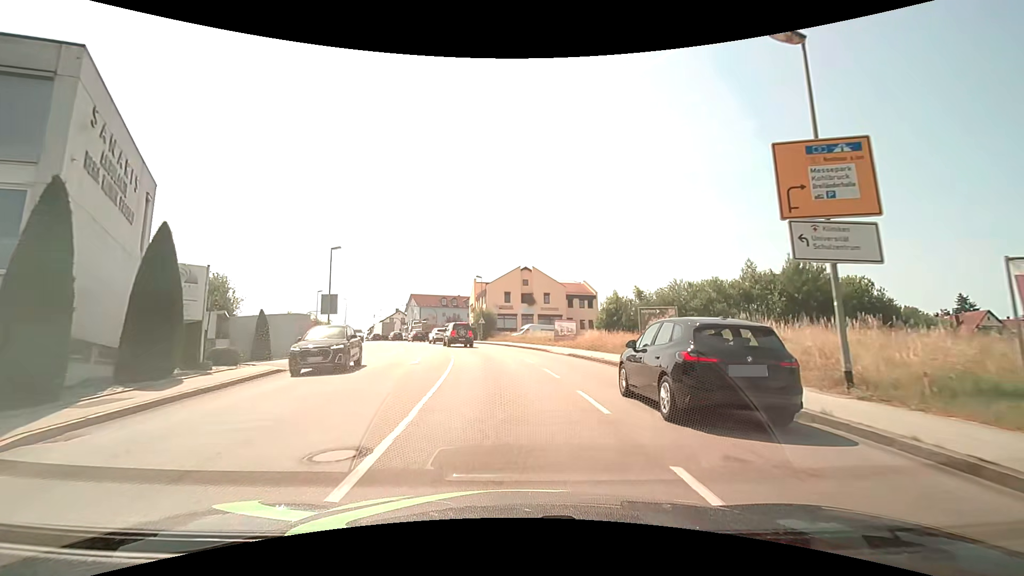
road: tertiary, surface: asphalt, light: Day
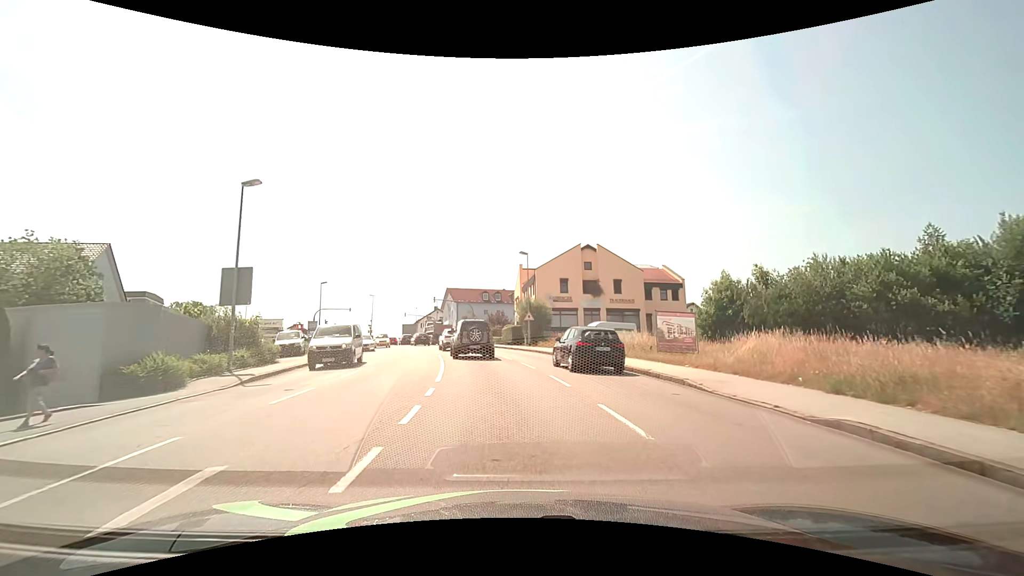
(-1.0, +19.4) m; -6°
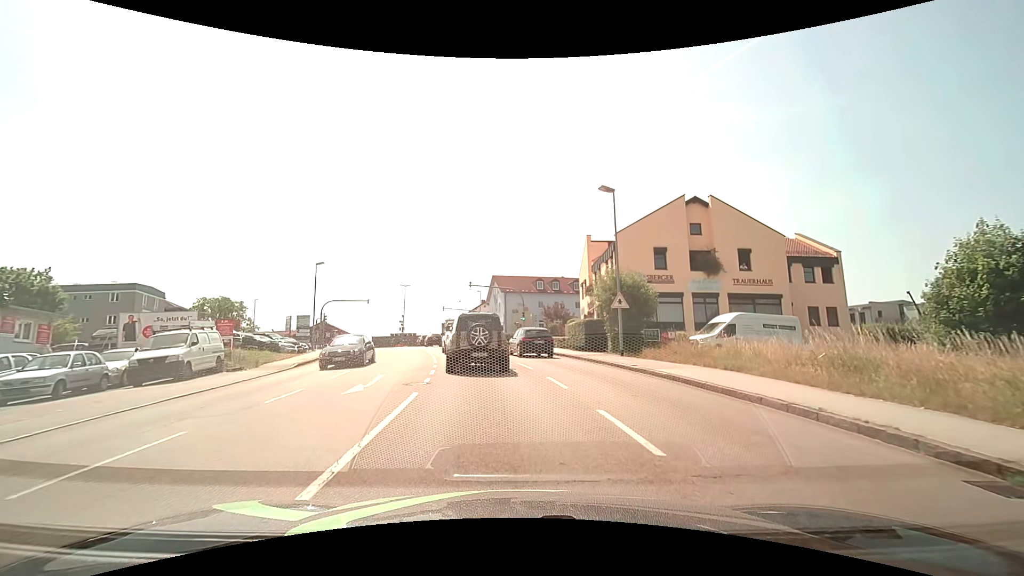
(-1.1, +18.7) m; -6°
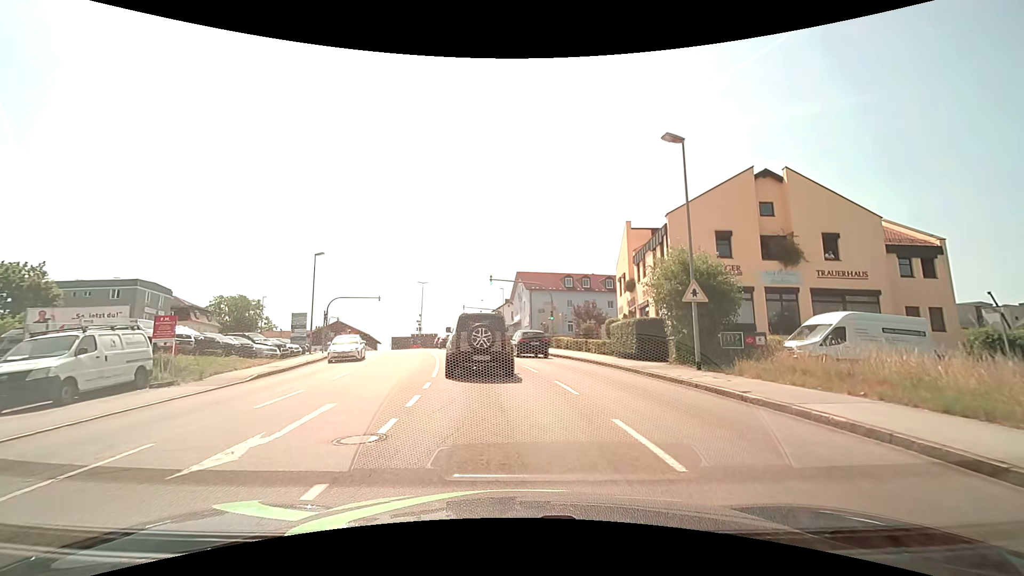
(-0.2, +6.6) m; -3°
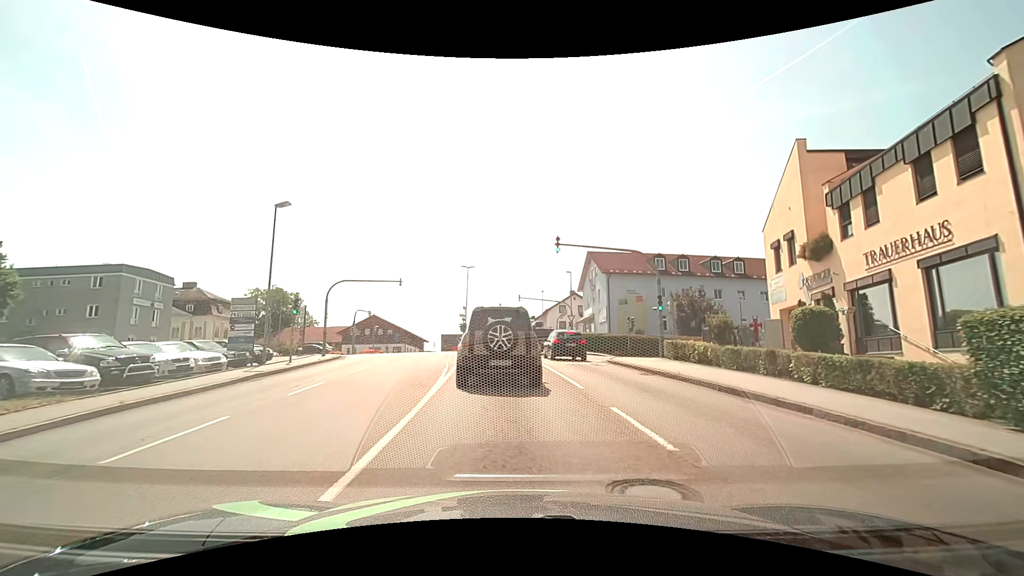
(-1.0, +16.9) m; -7°
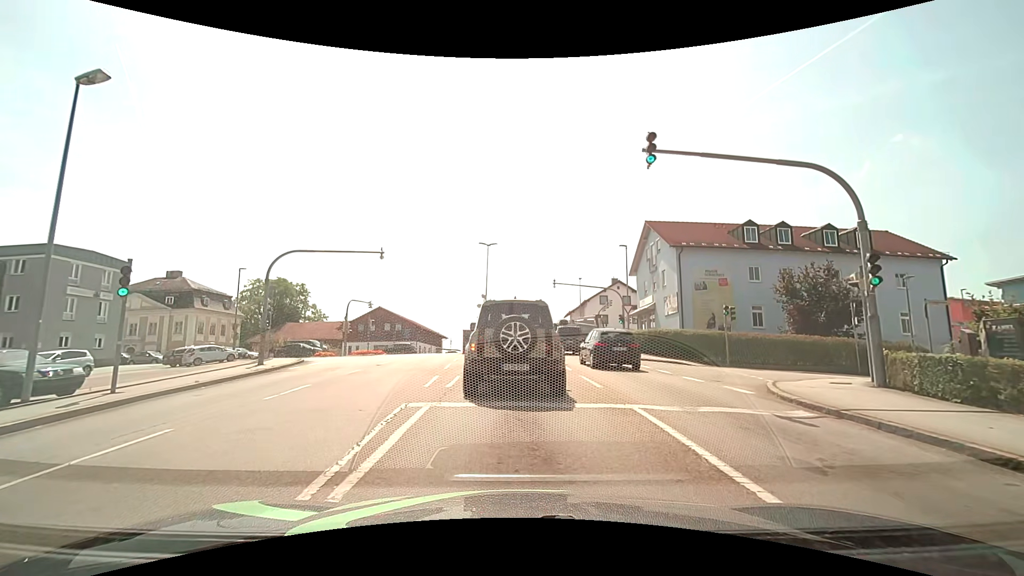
(-0.4, +13.3) m; -2°
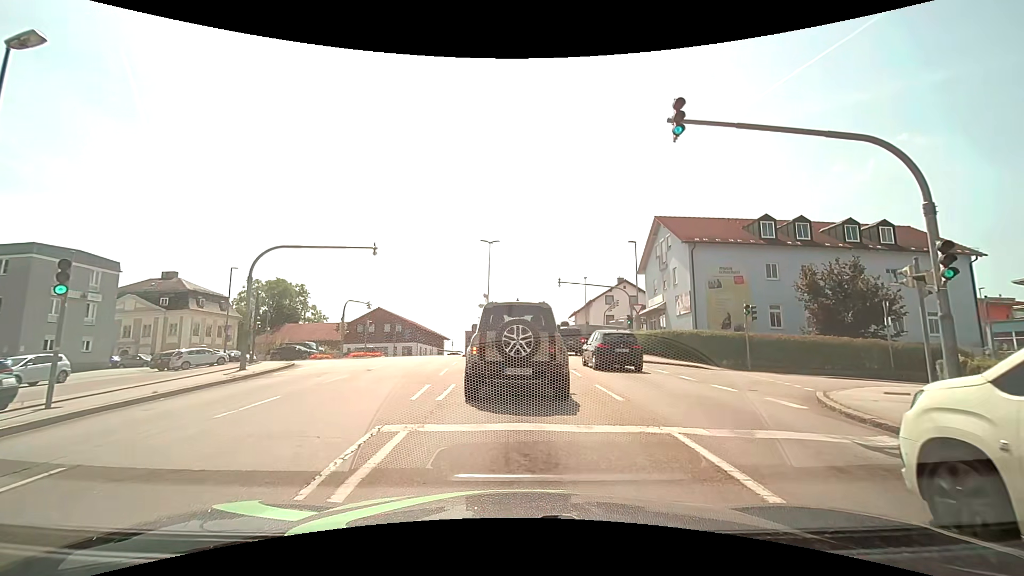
(0.0, +1.9) m; -1°
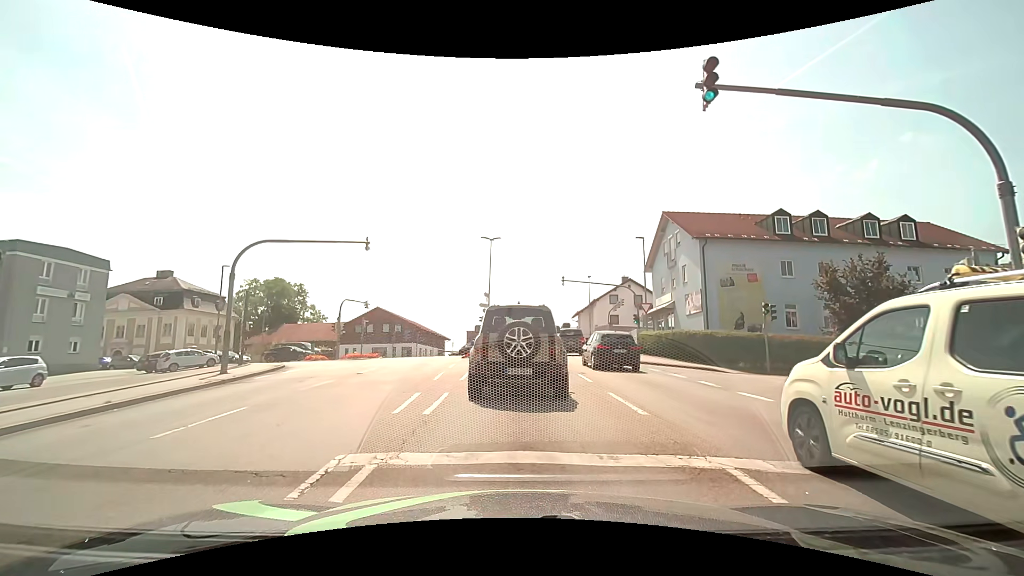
(0.0, +1.6) m; -1°
(0, +10) (0, +20) (0, +30) (0, +40) (0, +50) (-5, +58) (-15, +62) (-25, +62) (-35, +62) (-45, +62) m
